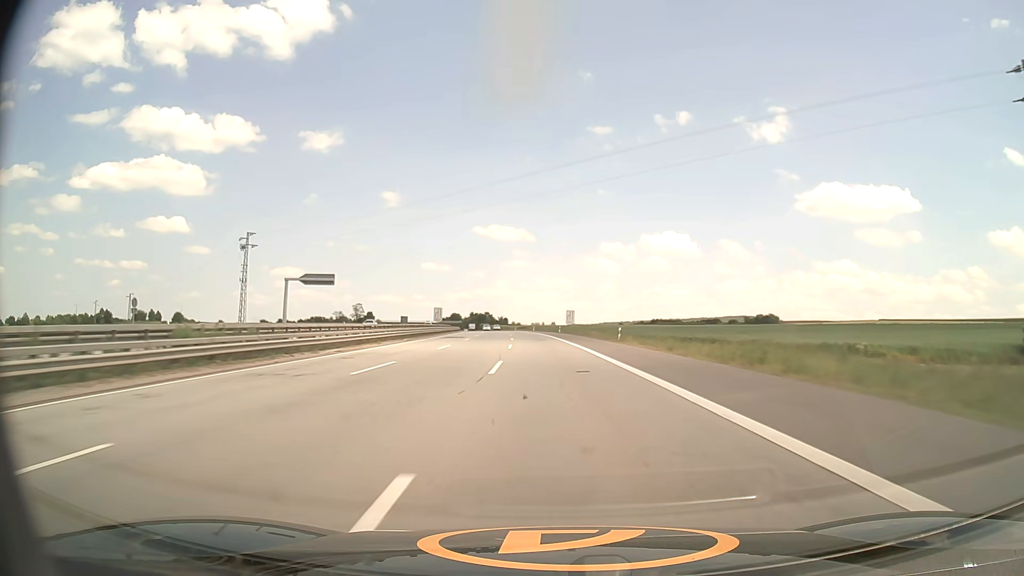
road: motorway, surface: asphalt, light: Day
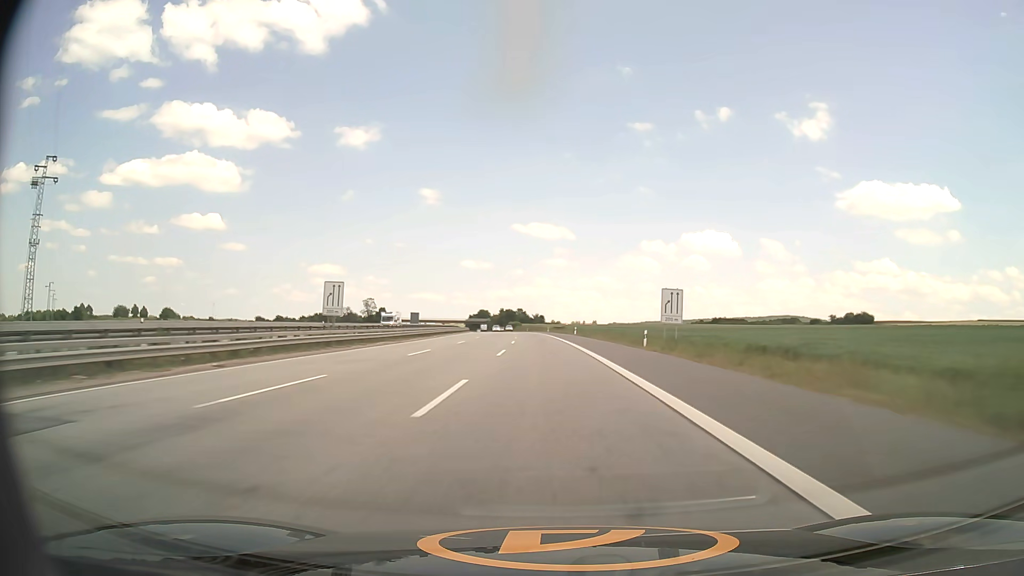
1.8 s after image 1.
(-1.9, +62.3) m; -3°
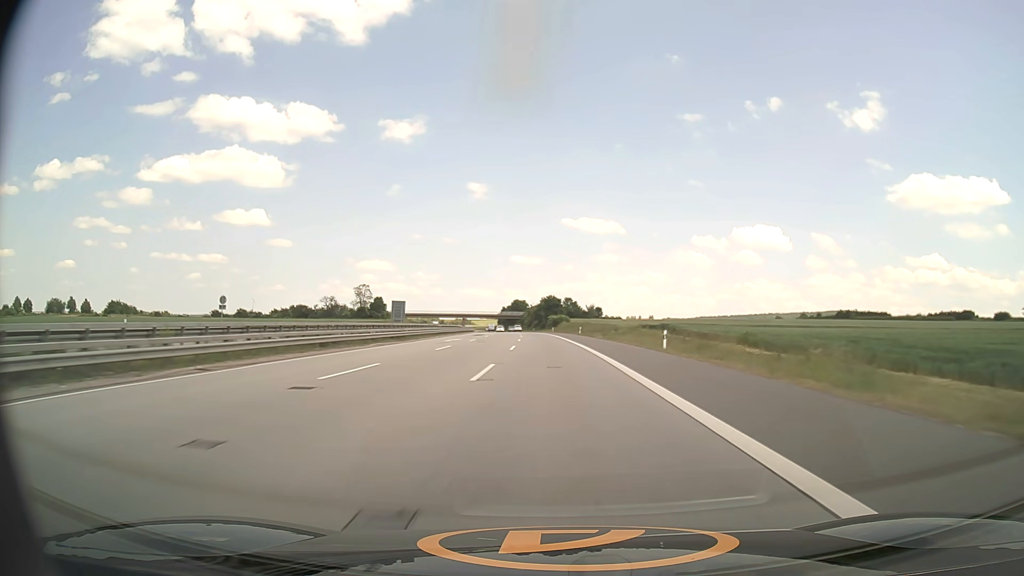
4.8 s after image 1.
(-4.0, +101.9) m; -4°
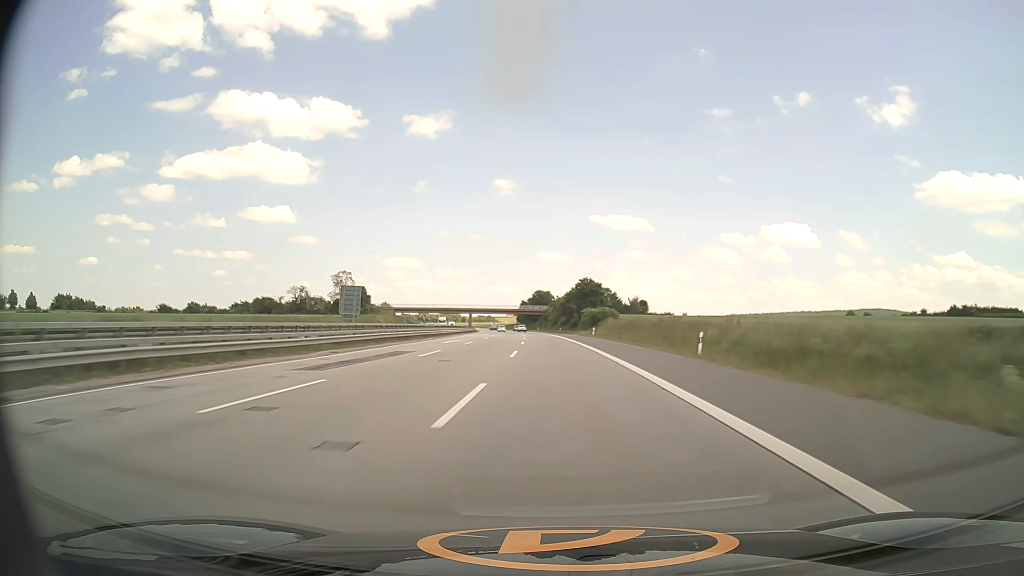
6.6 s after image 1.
(-1.4, +60.9) m; -2°
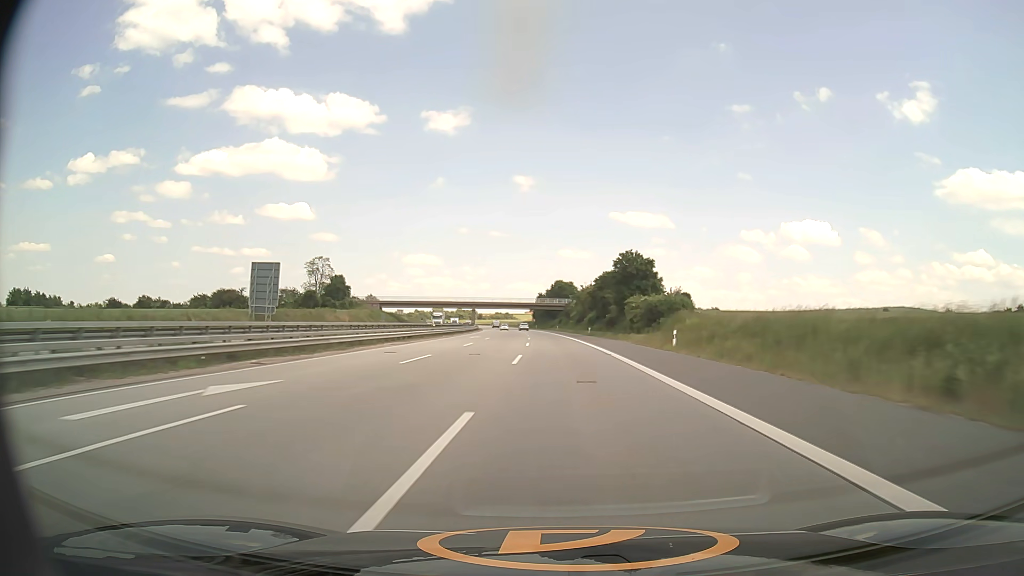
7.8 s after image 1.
(-0.6, +40.8) m; -2°
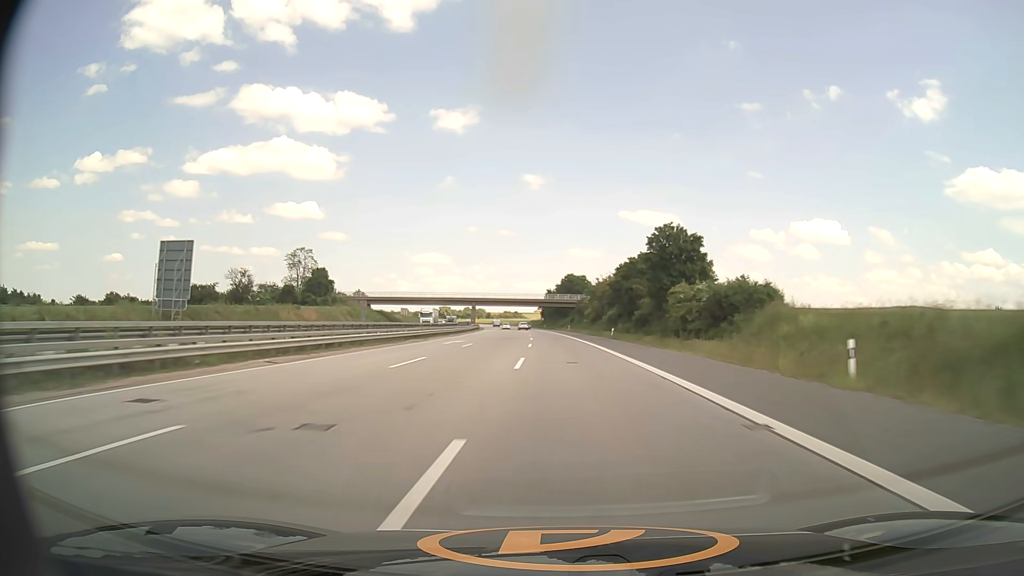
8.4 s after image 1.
(-0.2, +20.4) m; -1°
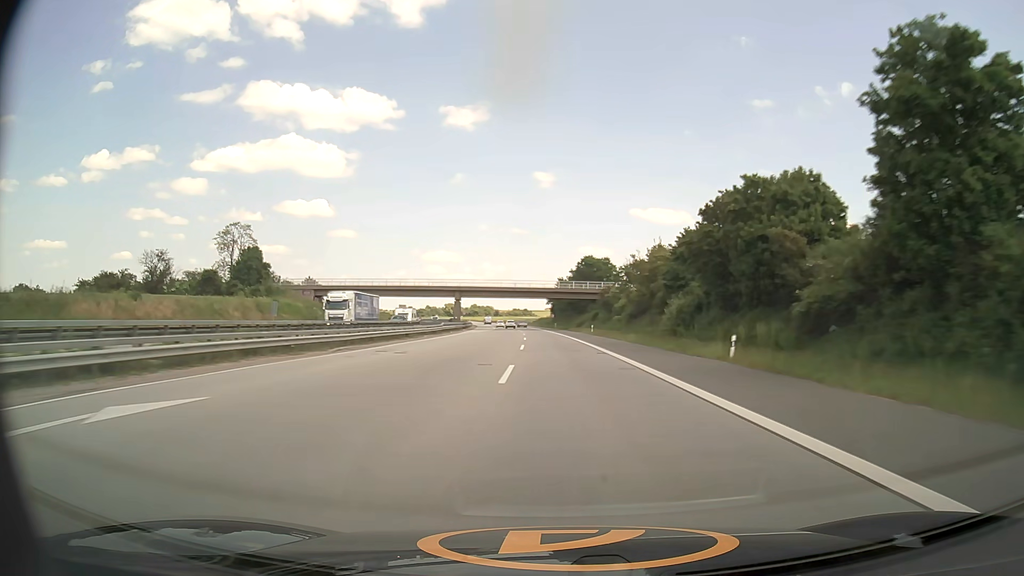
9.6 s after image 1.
(-0.3, +40.8) m; -1°
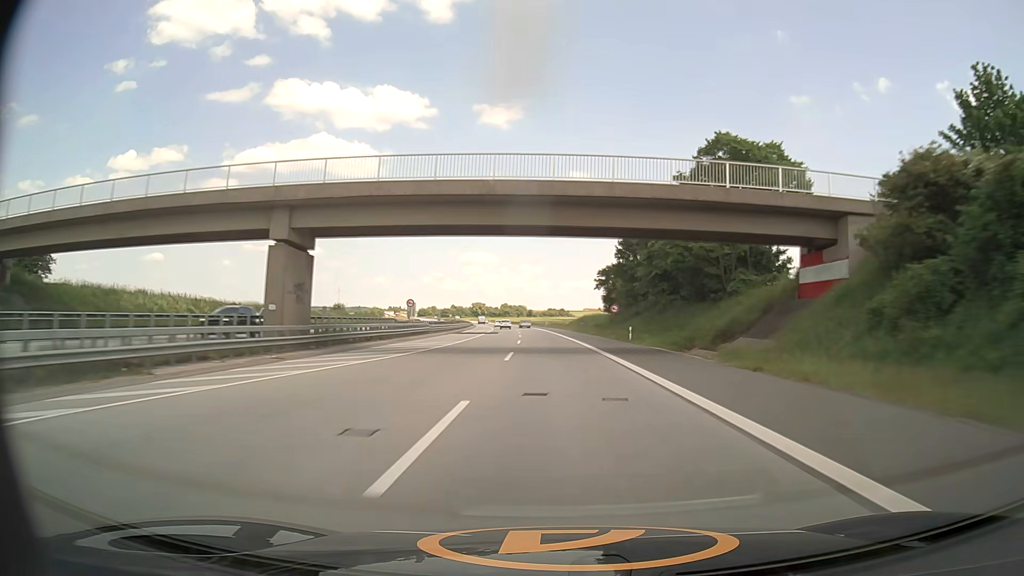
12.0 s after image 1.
(-2.0, +81.4) m; -3°
(0, +10) (0, +20) (0, +30) (0, +40) (-1, +50) (-1, +60) (-2, +70) (-2, +80) (-3, +90) (-3, +100) m
